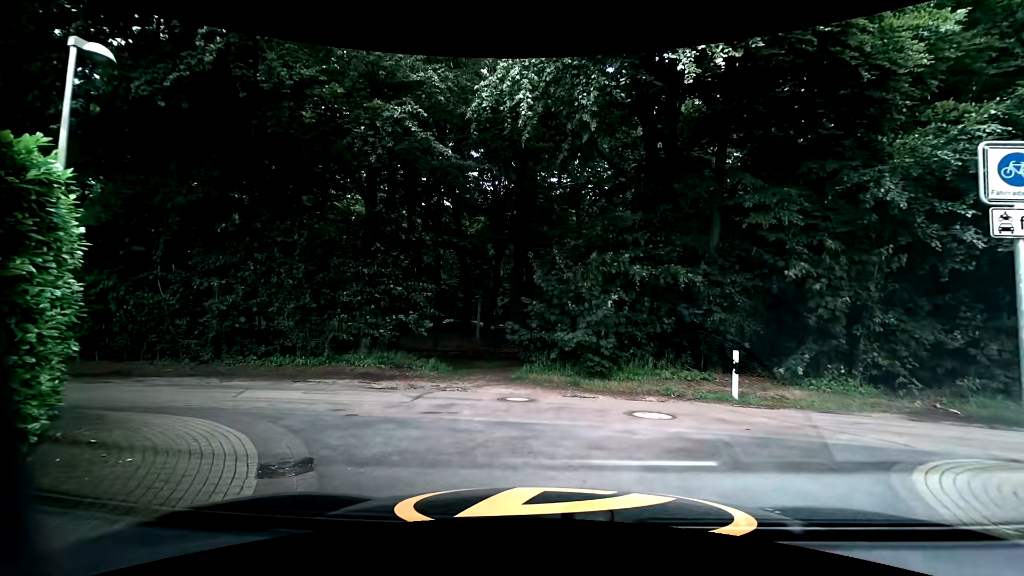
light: Day
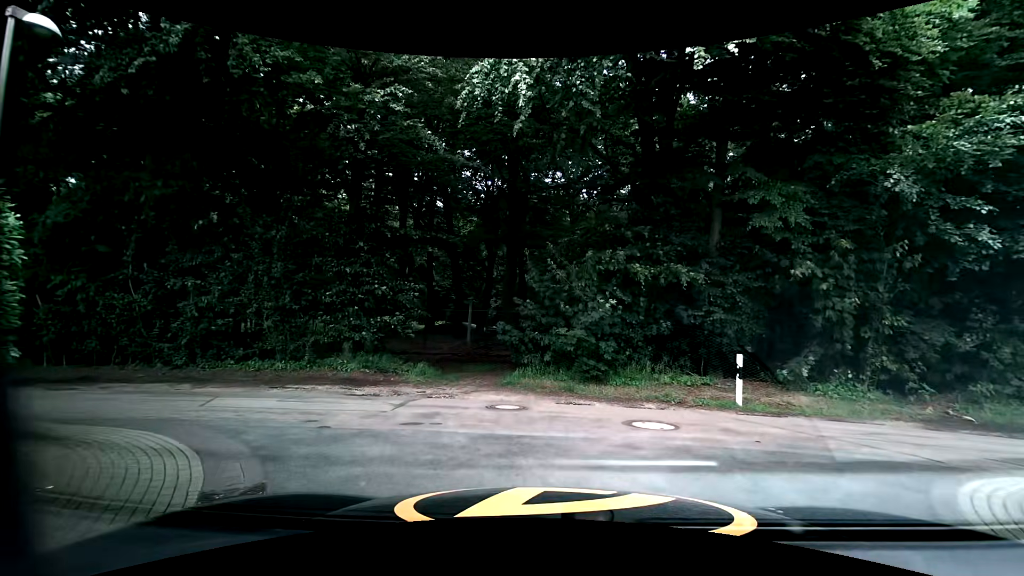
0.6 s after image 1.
(0.0, +0.7) m; 0°
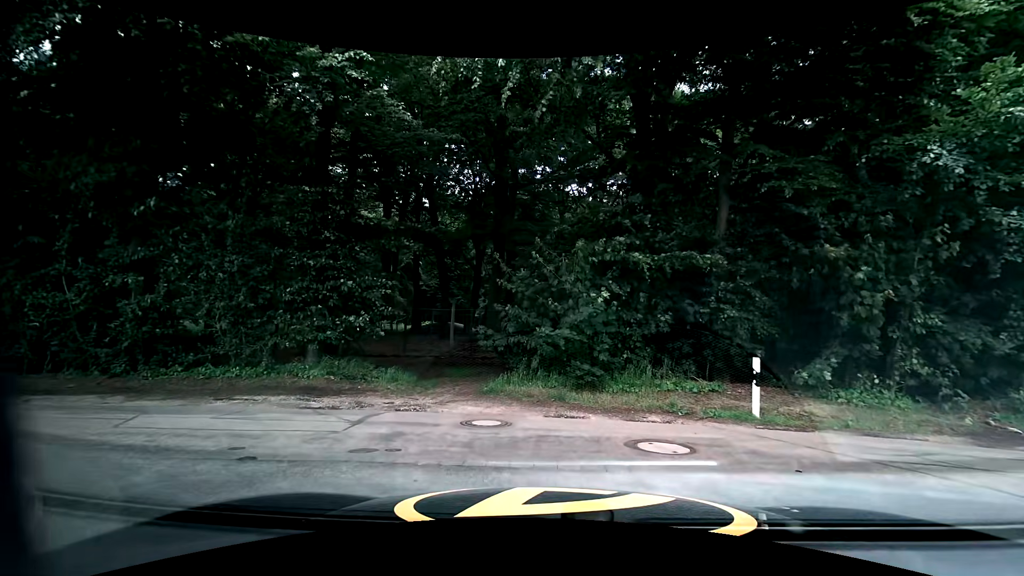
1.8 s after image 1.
(0.0, +1.5) m; 0°
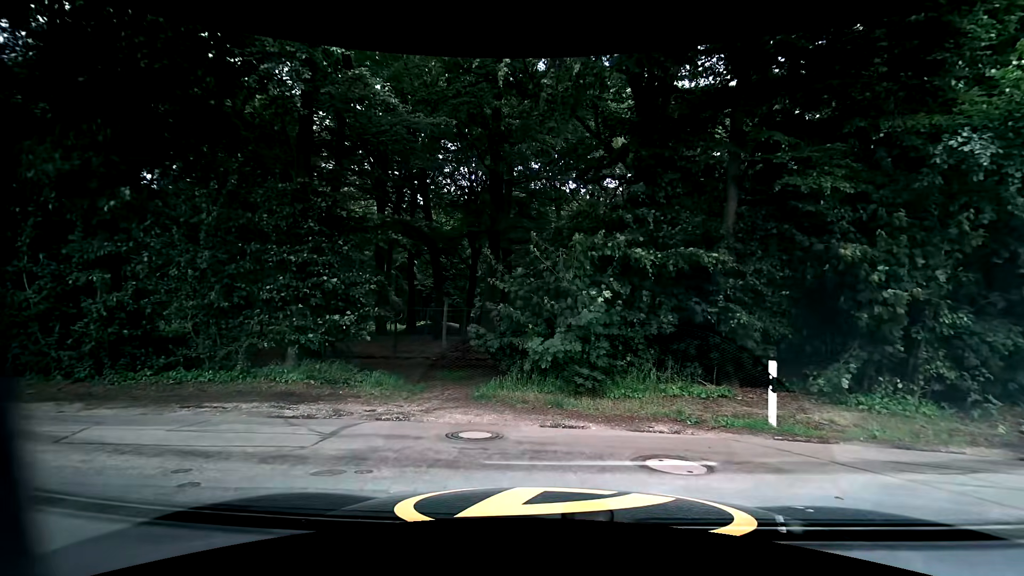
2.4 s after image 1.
(0.0, +0.8) m; 0°
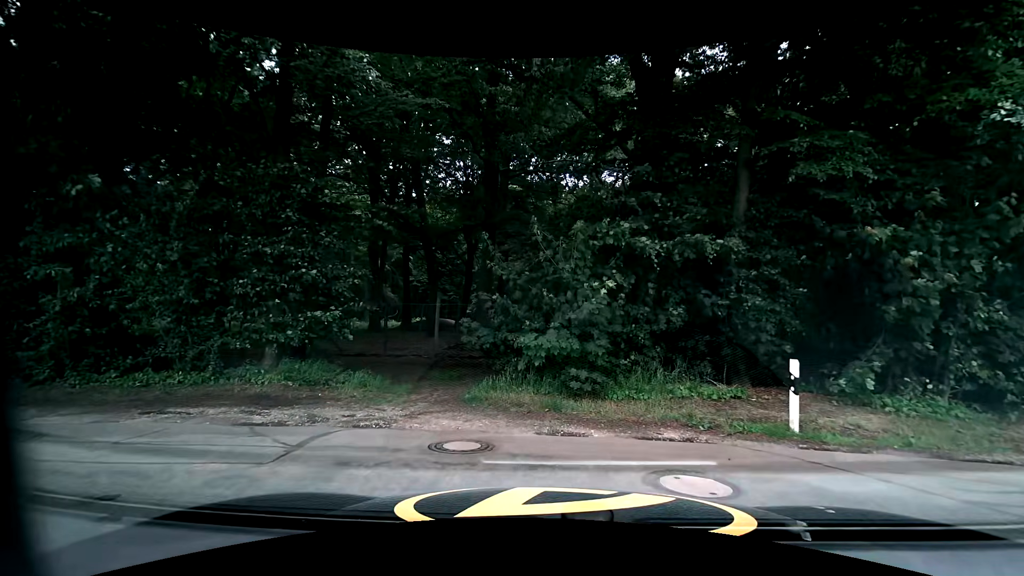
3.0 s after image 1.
(0.0, +0.8) m; 0°
